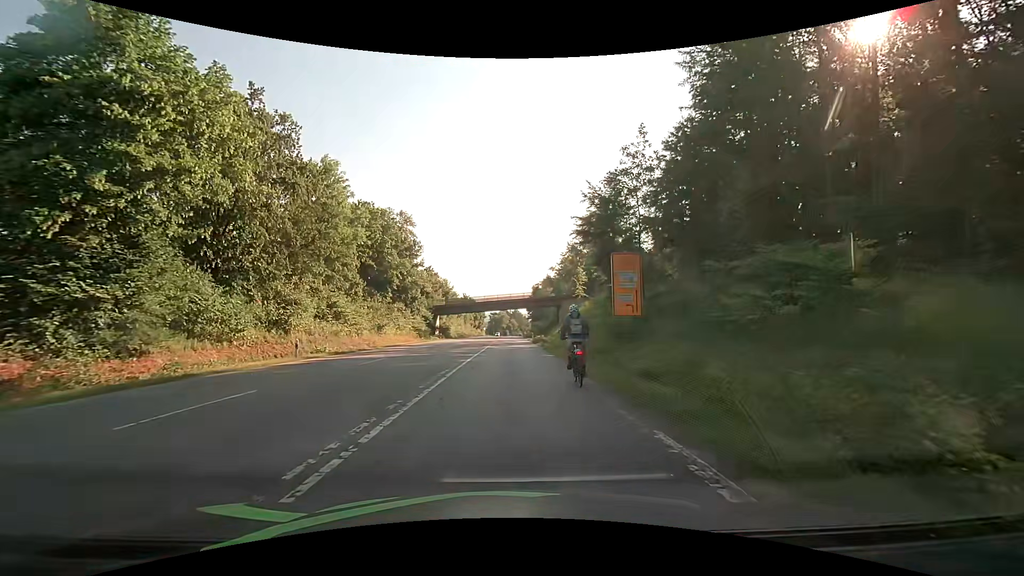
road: secondary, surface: asphalt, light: Day
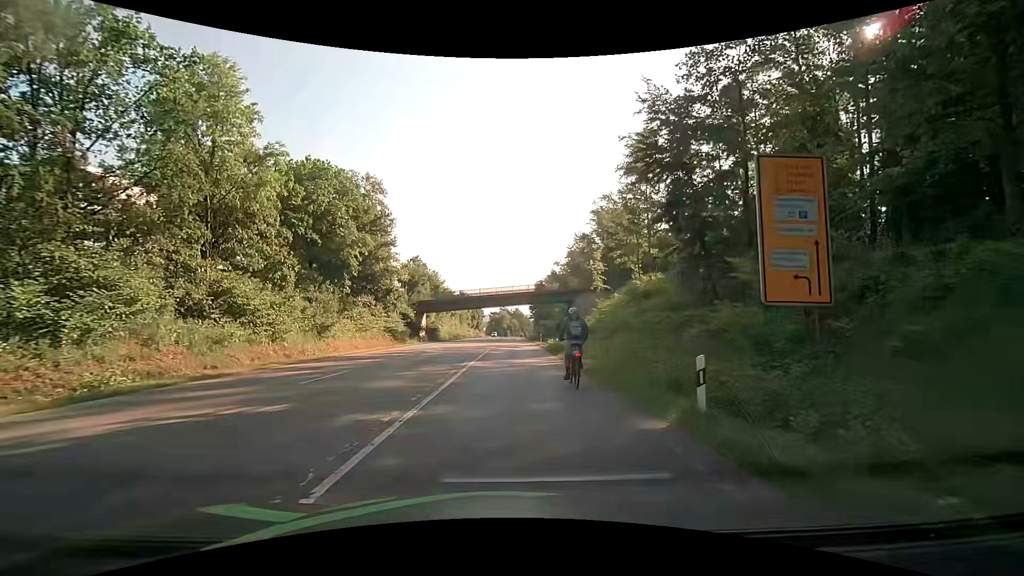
(-0.1, +17.3) m; 0°
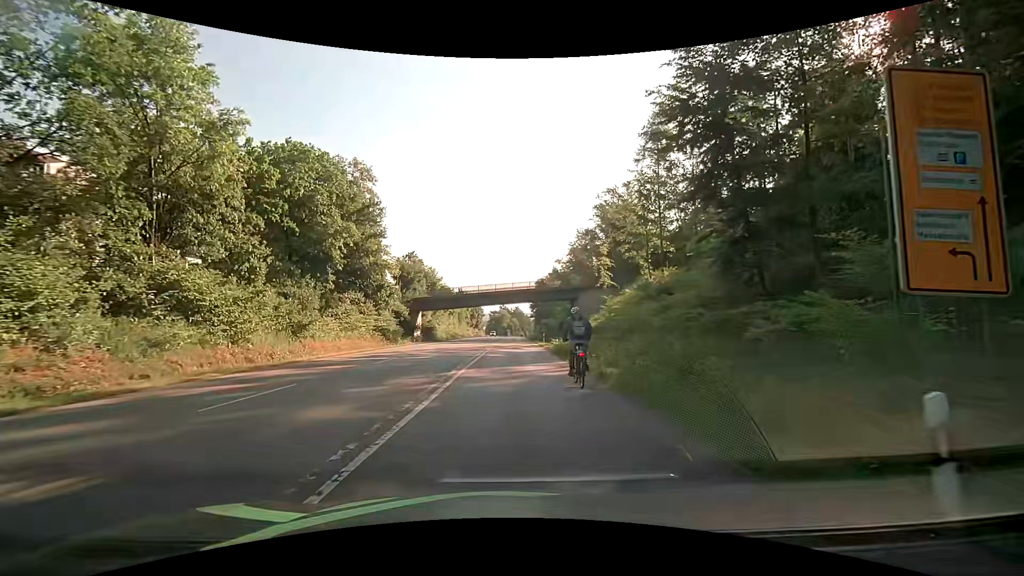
(0.0, +4.4) m; 0°
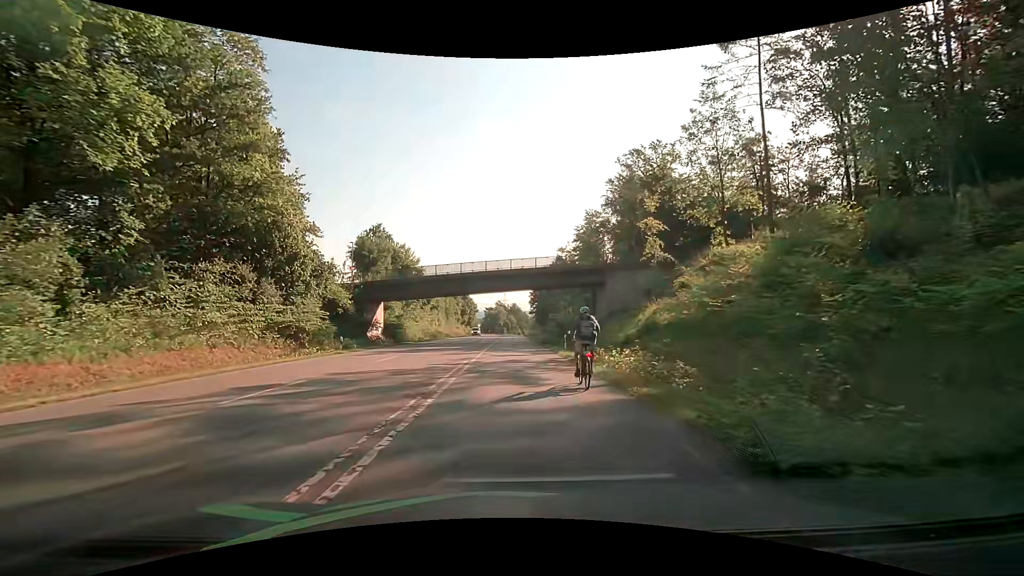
(0.0, +22.4) m; 0°
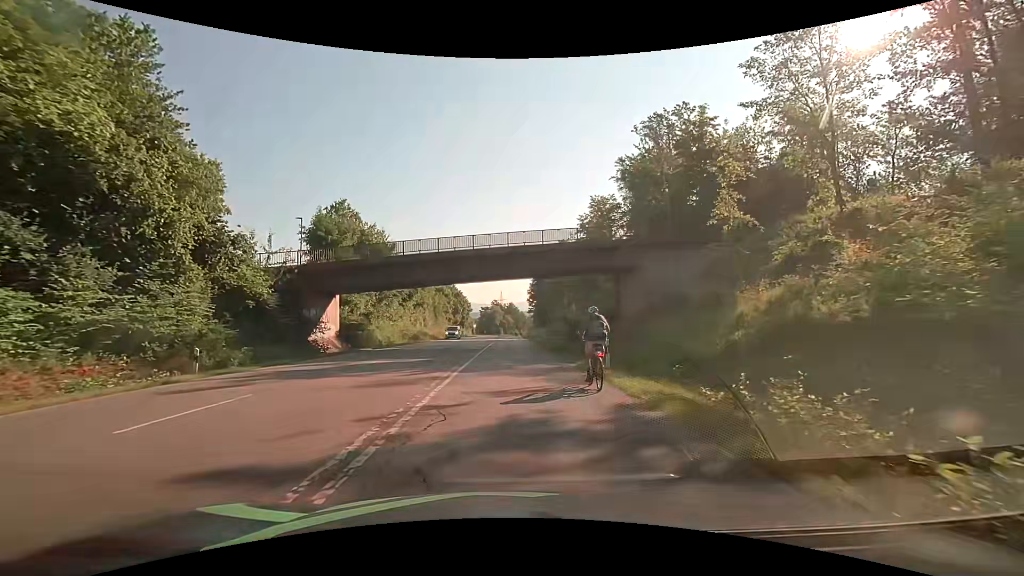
(+0.1, +13.9) m; +1°
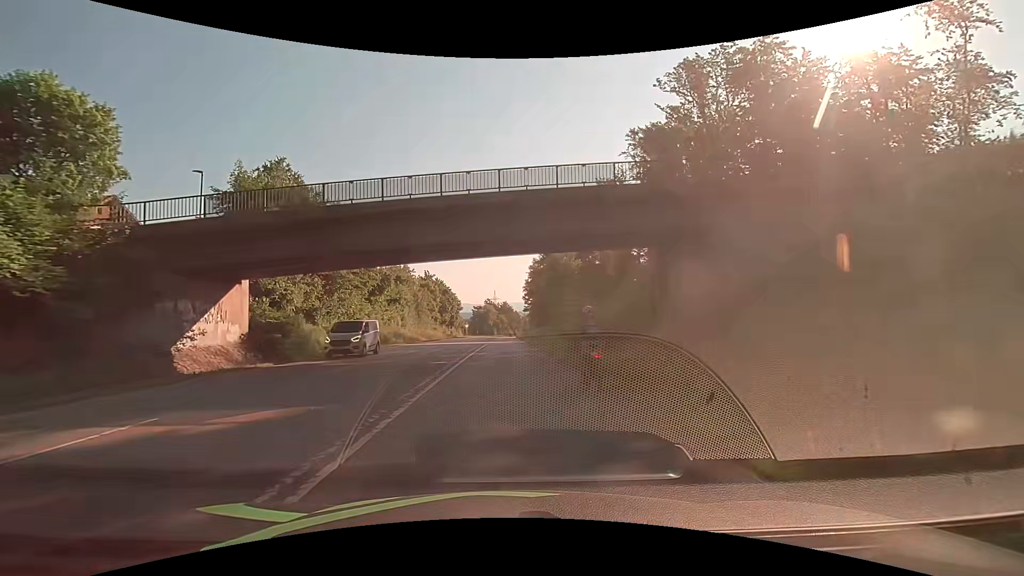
(+0.1, +14.1) m; +1°
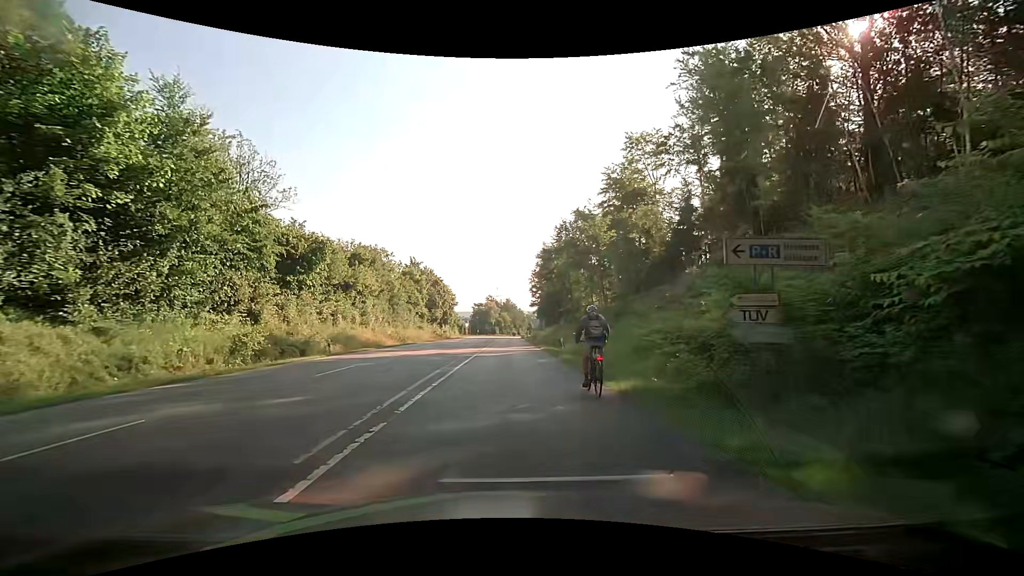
(-0.3, +23.5) m; -1°
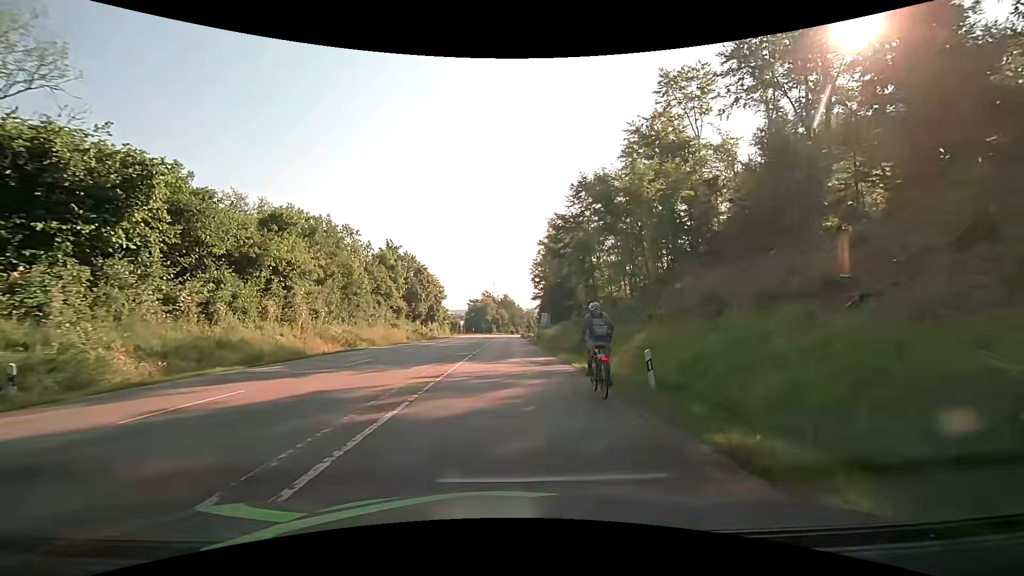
(+0.6, +19.0) m; +1°
(0, +10) (0, +20) (0, +30) (0, +40) (0, +50) (0, +60) (0, +70) (0, +80) (0, +90) (0, +100) m
